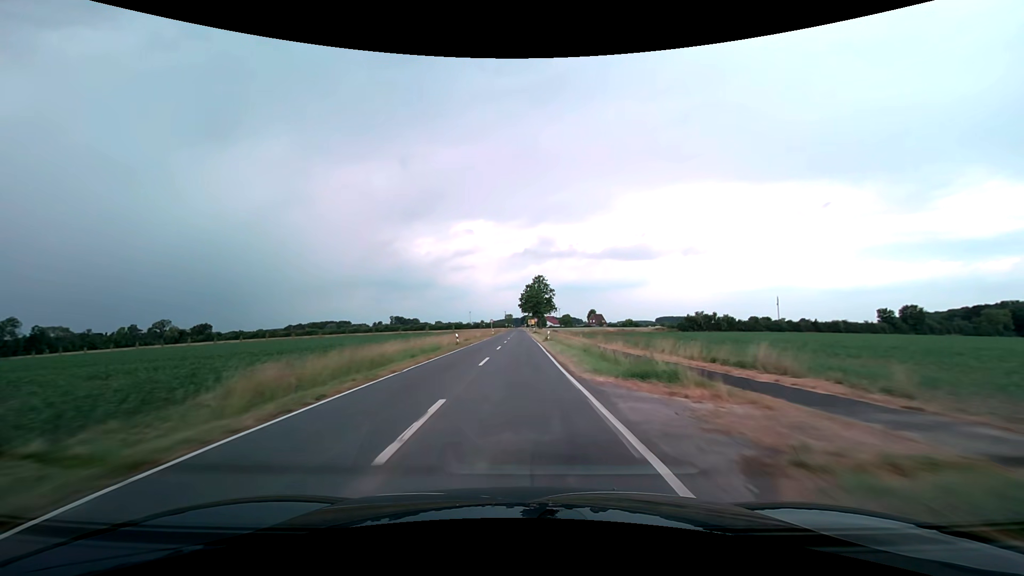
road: secondary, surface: asphalt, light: Day
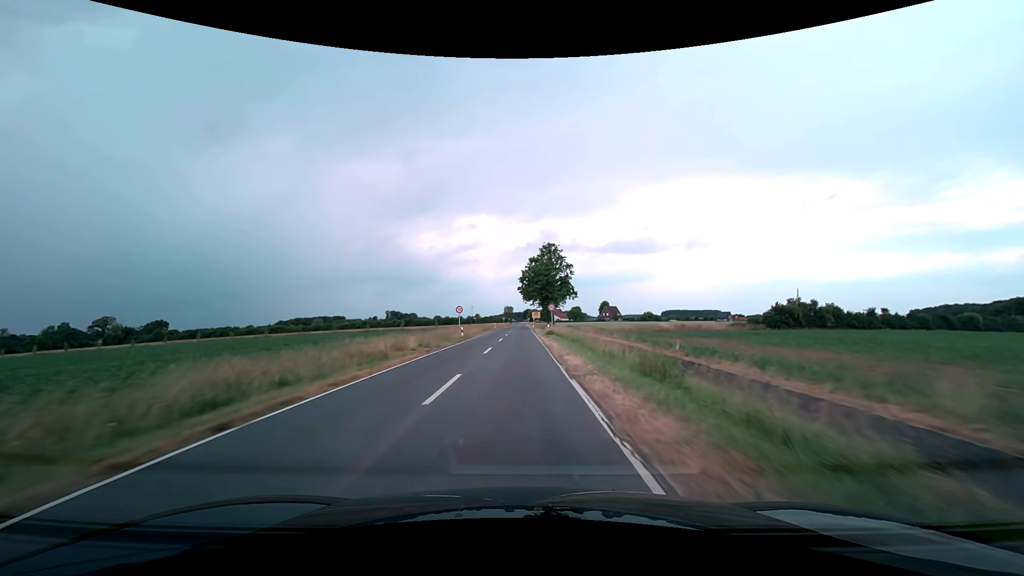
(0.0, +44.7) m; -1°
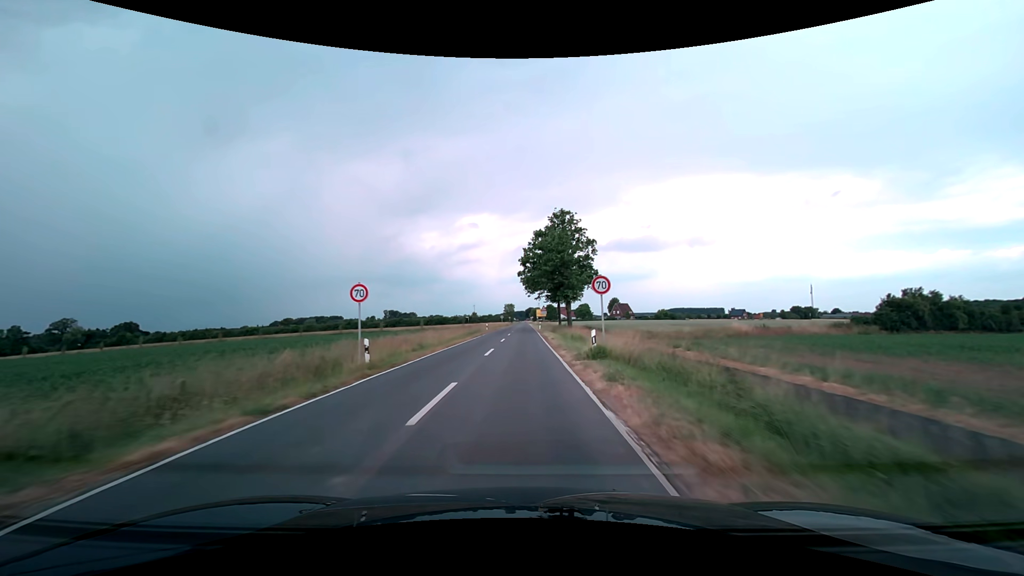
(0.0, +25.3) m; 0°
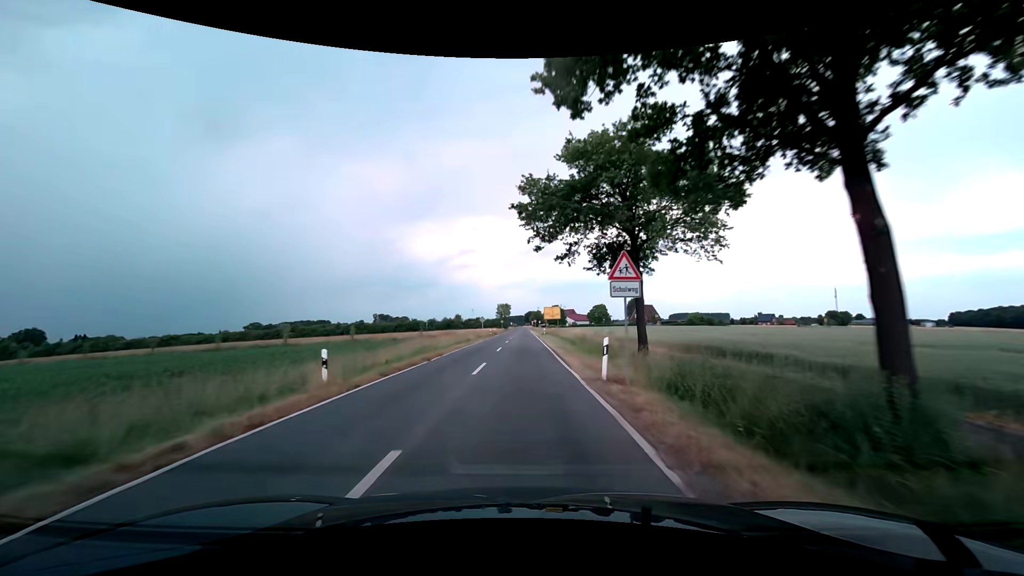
(+0.2, +53.0) m; 0°
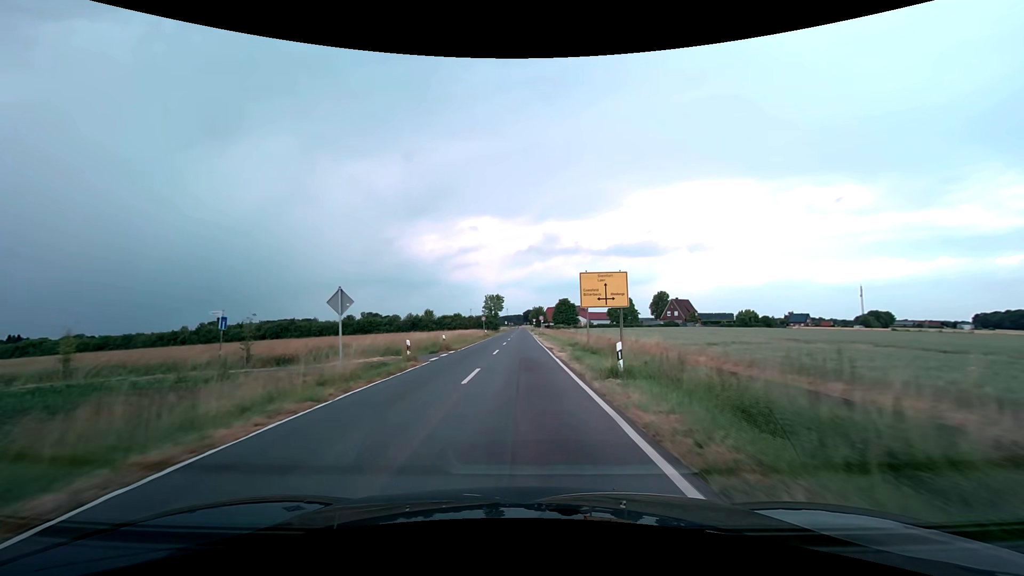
(+0.1, +49.6) m; 0°
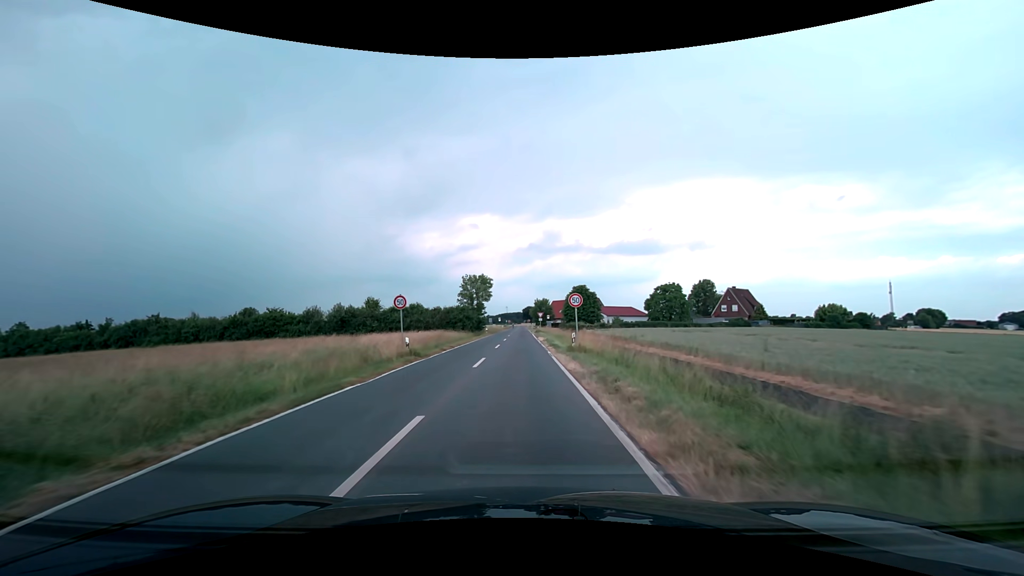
(-0.2, +44.4) m; 0°
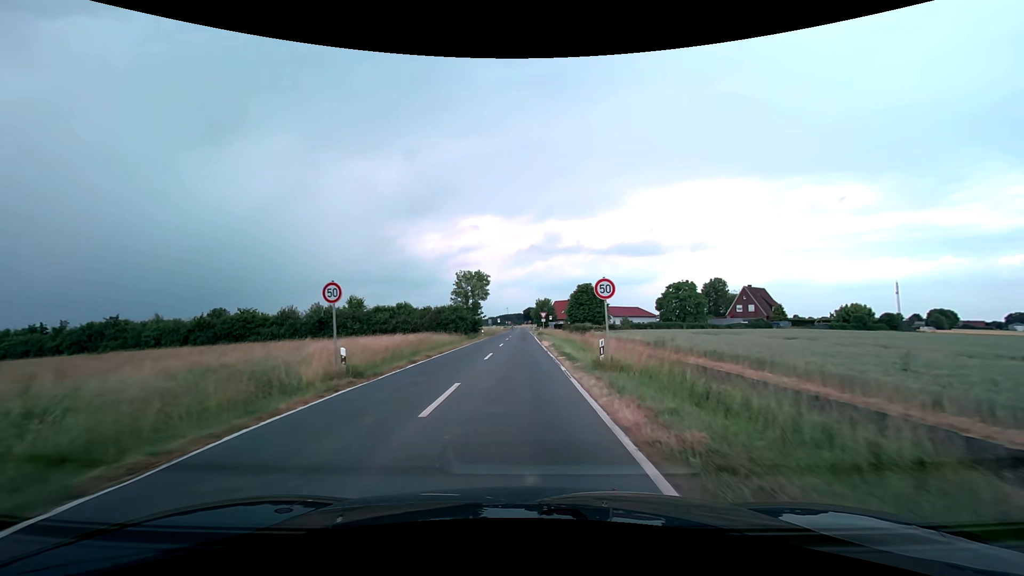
(0.0, +7.8) m; 0°
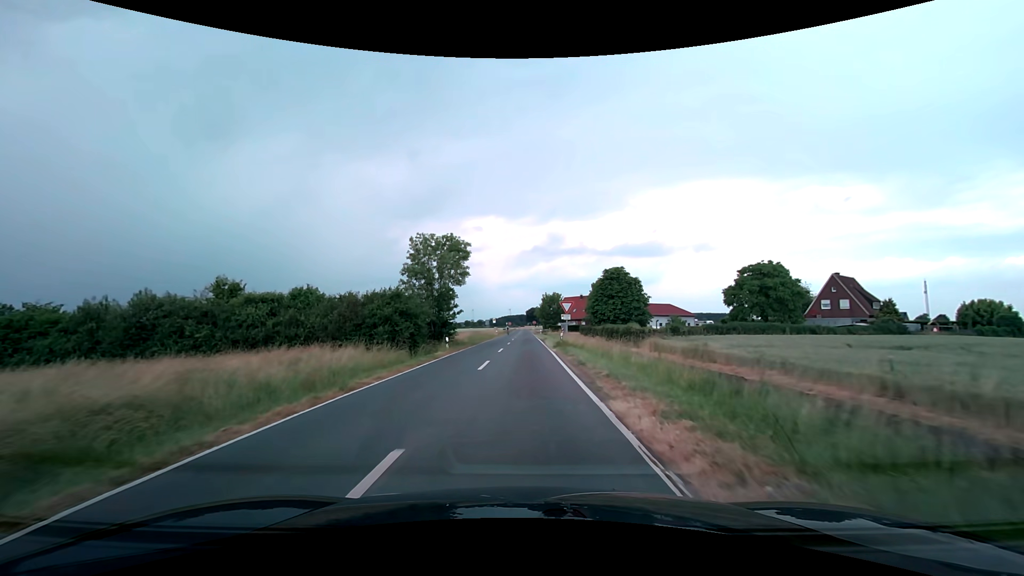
(0.0, +29.9) m; 0°
(0, +10) (0, +20) (0, +30) (0, +40) (0, +50) (0, +60) (0, +70) (0, +80) (0, +90) (0, +100) m
